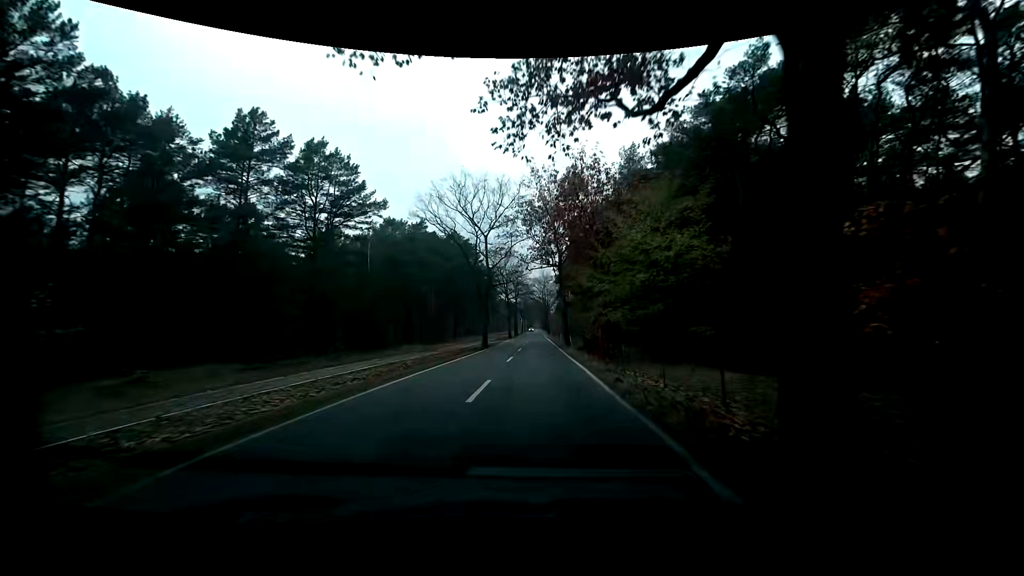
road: tertiary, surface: asphalt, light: Day
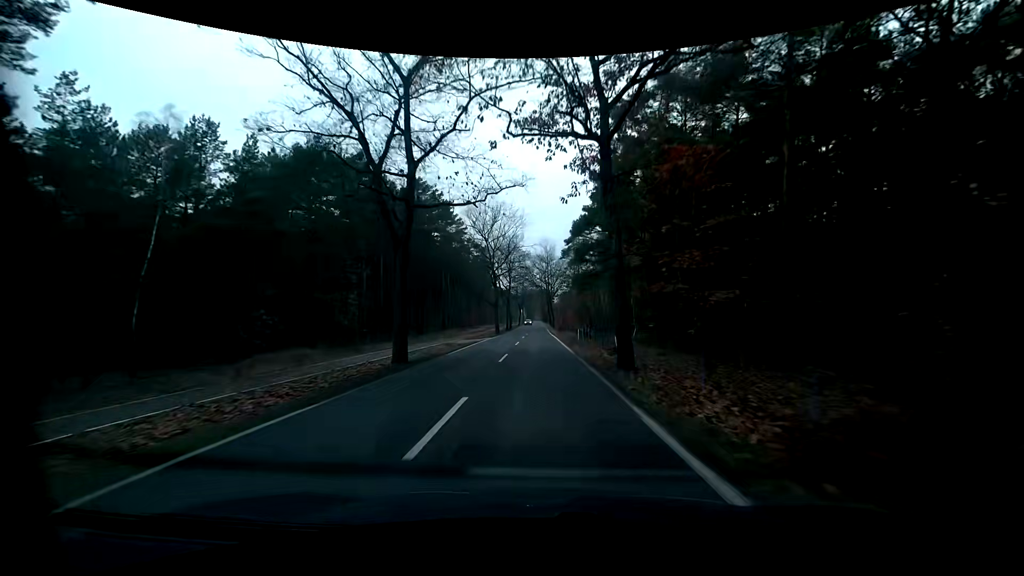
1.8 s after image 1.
(+0.1, +28.1) m; 0°
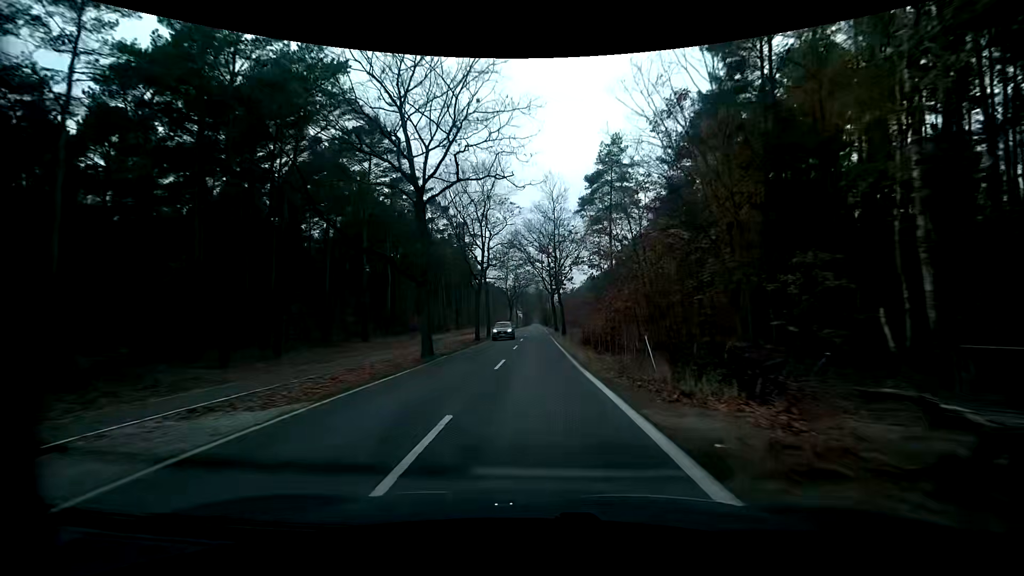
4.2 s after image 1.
(+0.2, +37.7) m; +1°
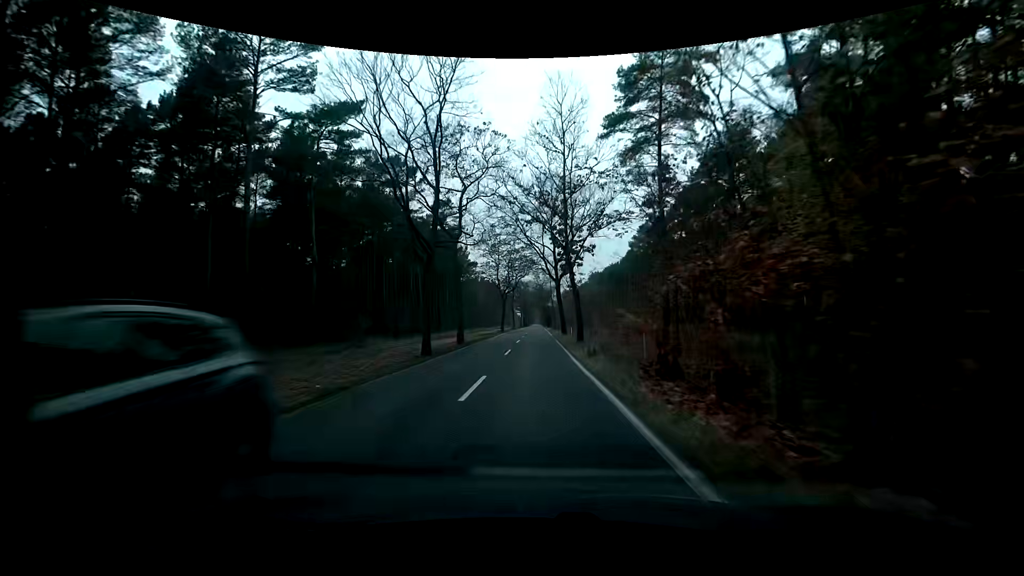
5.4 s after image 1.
(+0.1, +18.9) m; 0°
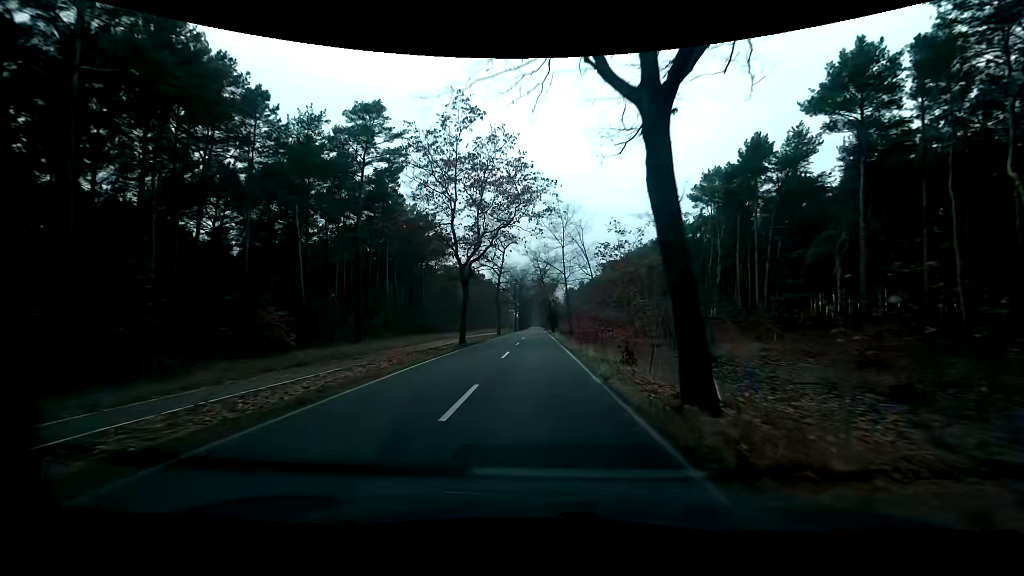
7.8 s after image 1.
(+0.1, +37.8) m; 0°
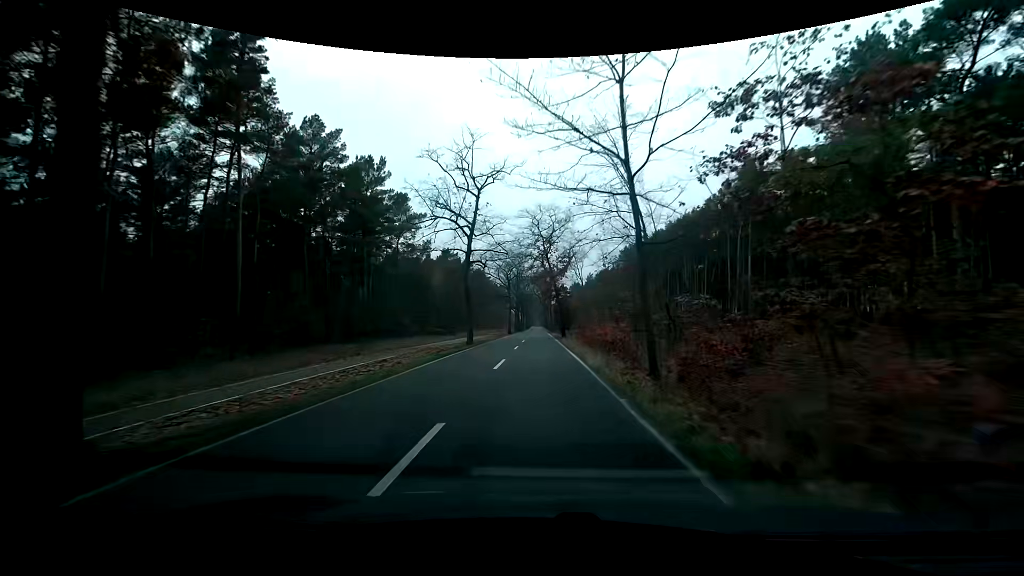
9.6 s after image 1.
(+0.1, +28.2) m; 0°
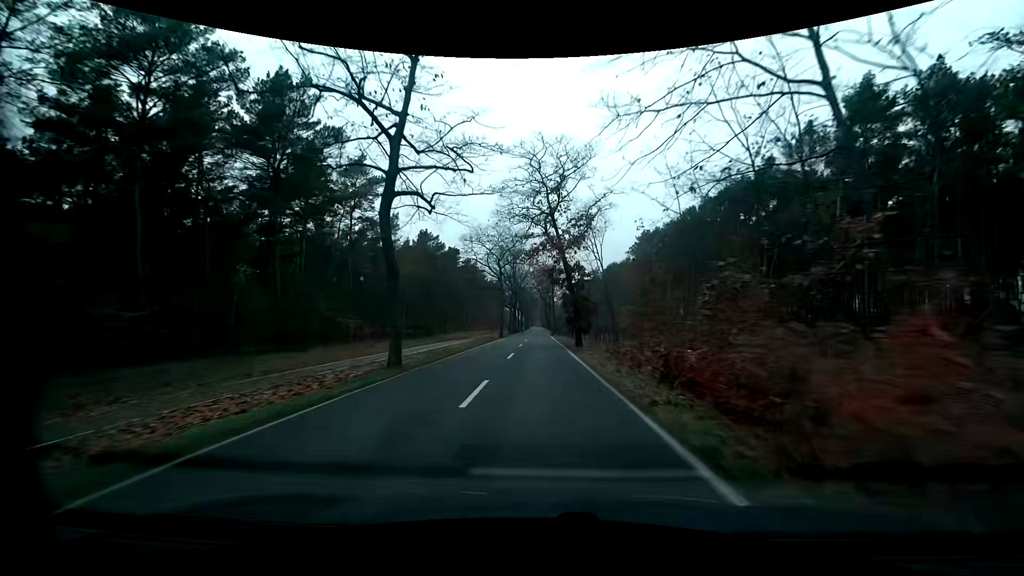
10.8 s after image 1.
(-0.1, +18.7) m; 0°
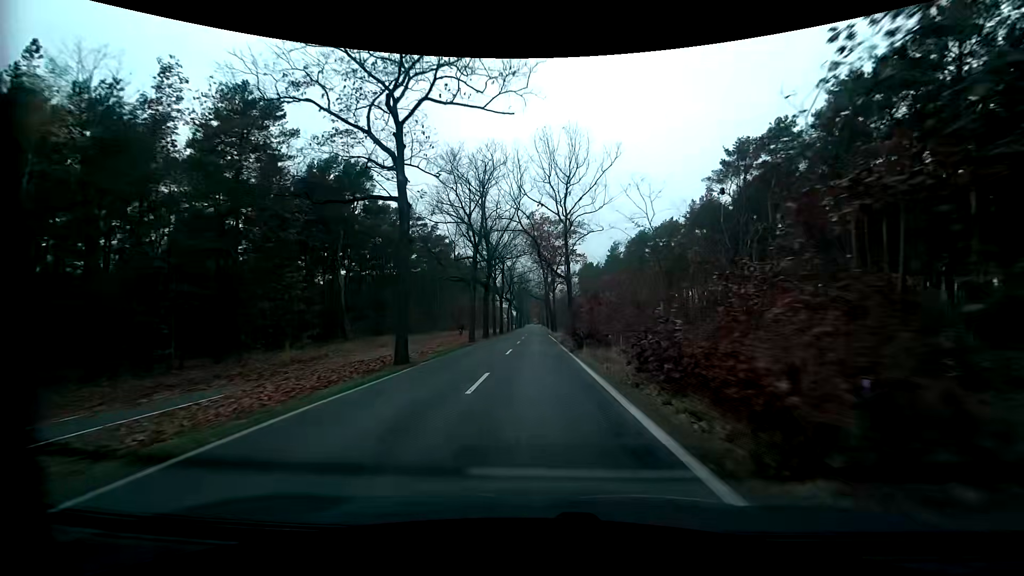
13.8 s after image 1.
(+0.2, +46.7) m; 0°
(0, +10) (0, +20) (0, +30) (0, +40) (0, +50) (0, +60) (0, +70) (0, +80) (0, +90) (0, +100) m
